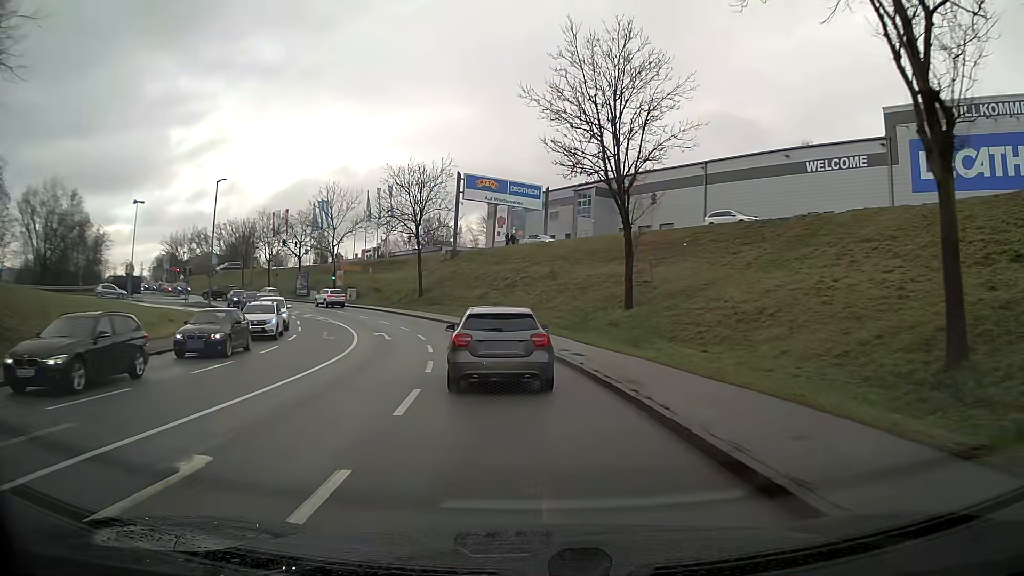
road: tertiary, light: Day
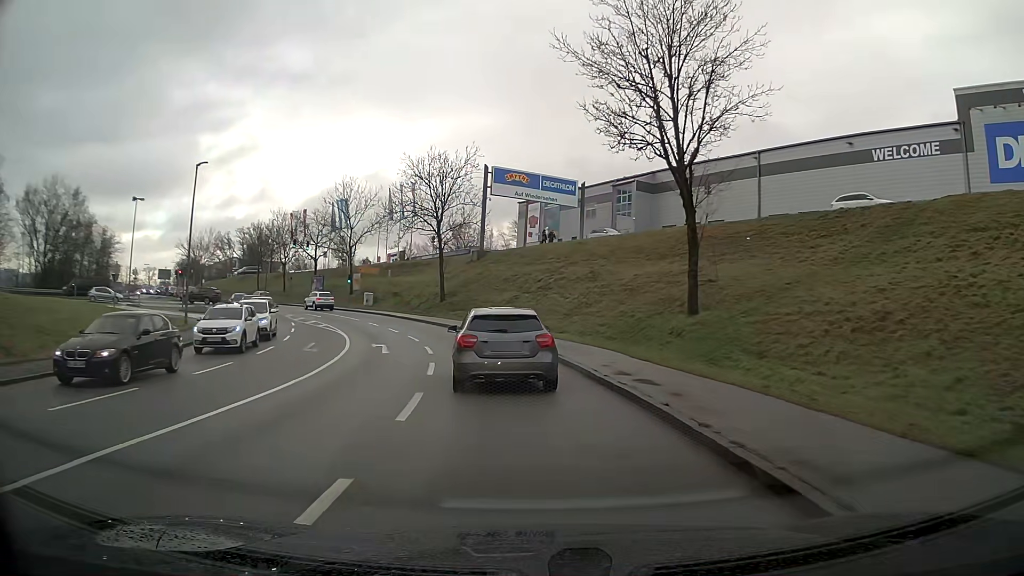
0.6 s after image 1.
(-0.2, +6.4) m; -3°
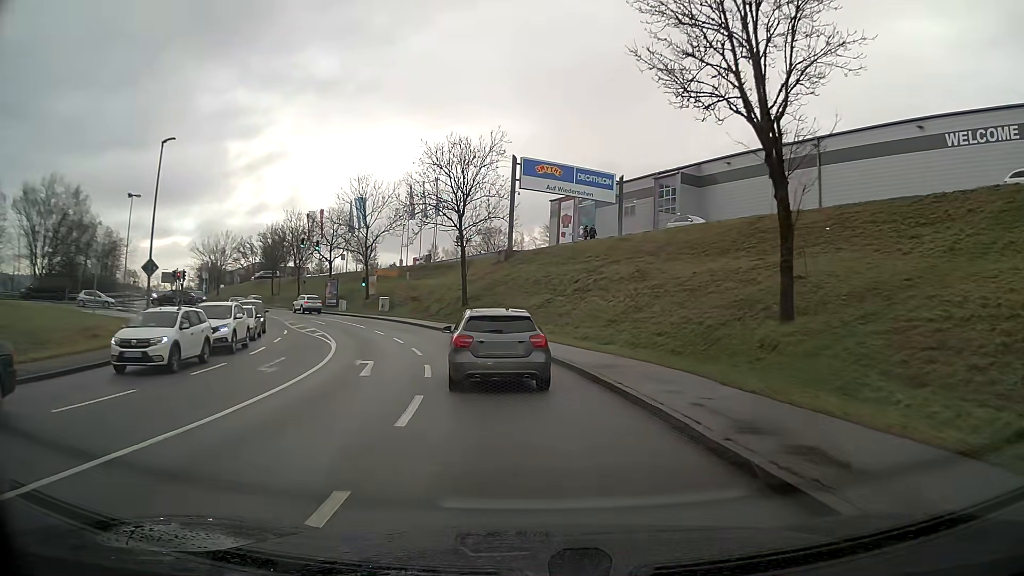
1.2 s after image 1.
(-0.2, +6.4) m; -3°
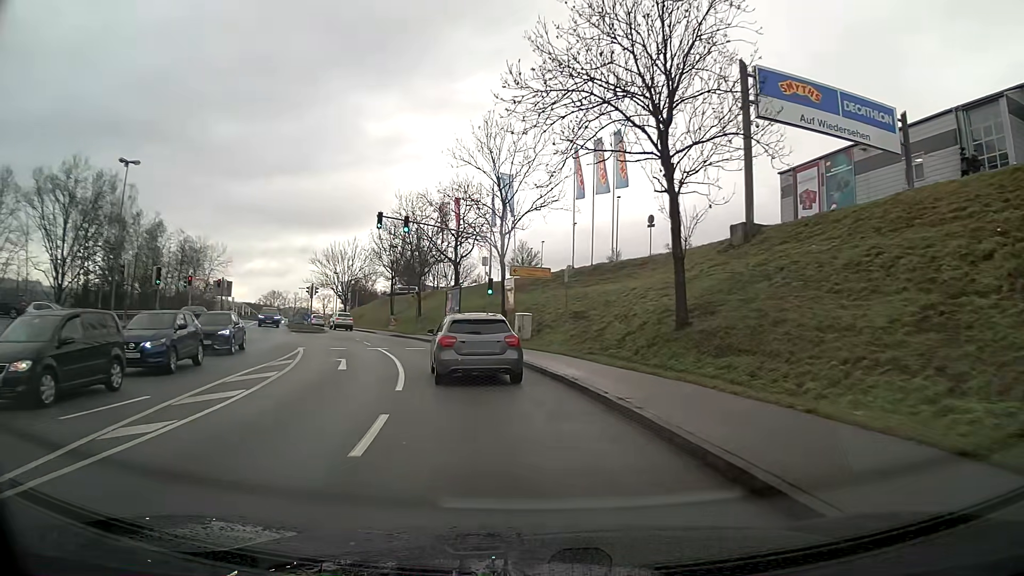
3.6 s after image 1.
(-3.4, +25.9) m; -16°
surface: asphalt
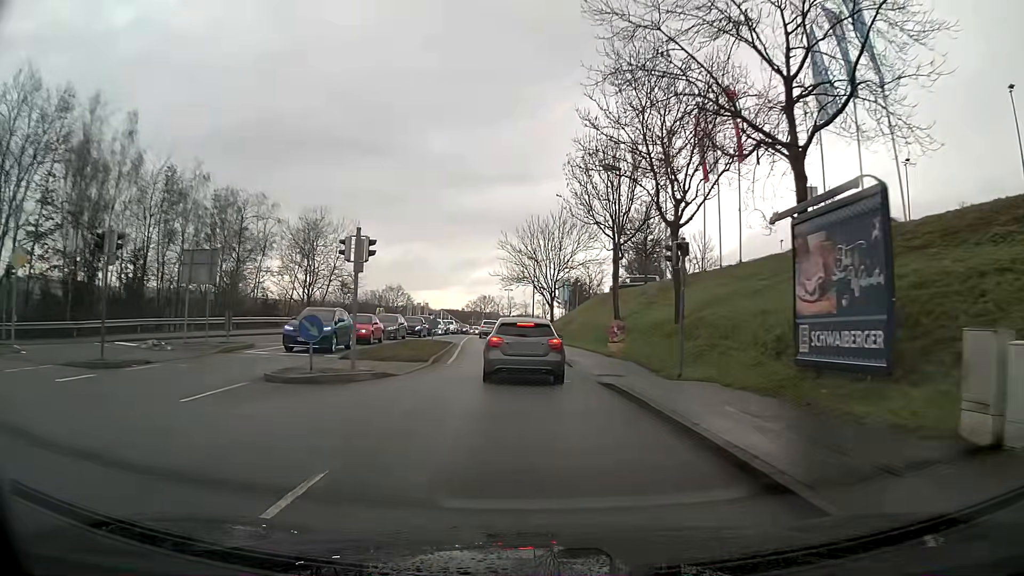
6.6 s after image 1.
(-6.1, +34.0) m; -19°
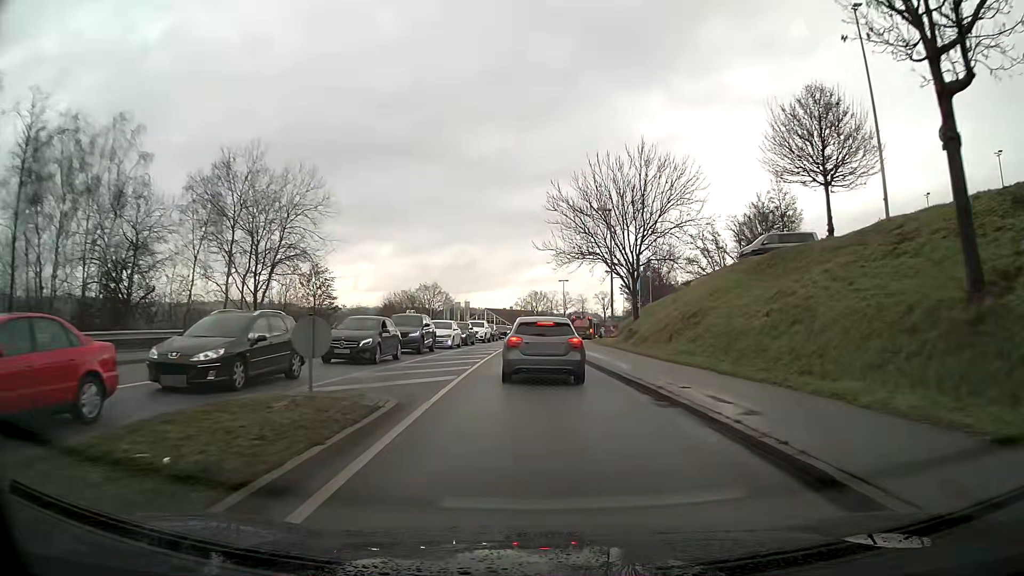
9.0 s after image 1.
(-1.2, +26.7) m; -4°
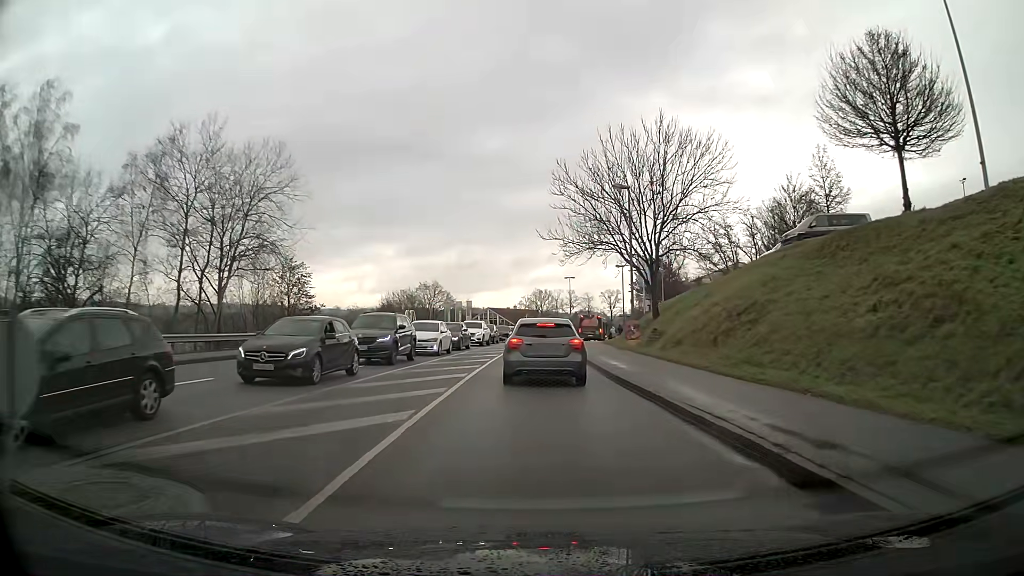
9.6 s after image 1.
(0.0, +6.2) m; 0°
